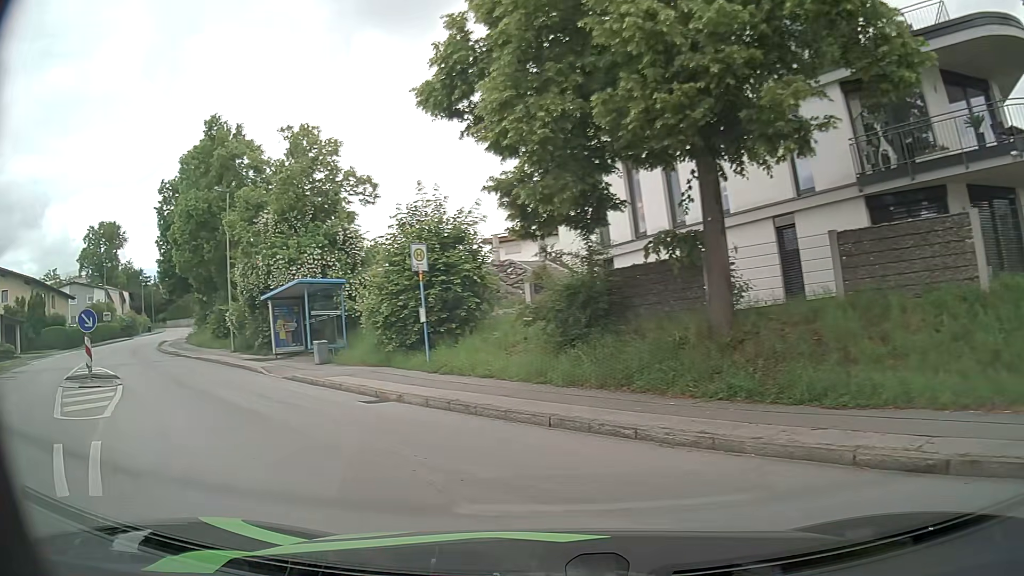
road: residential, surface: asphalt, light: Day
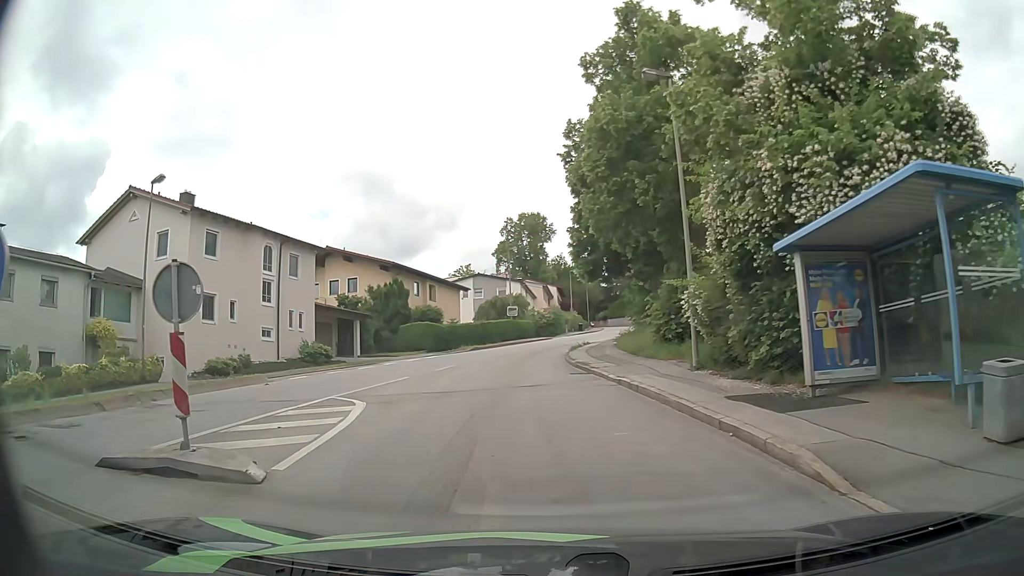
(-6.8, +14.3) m; -40°
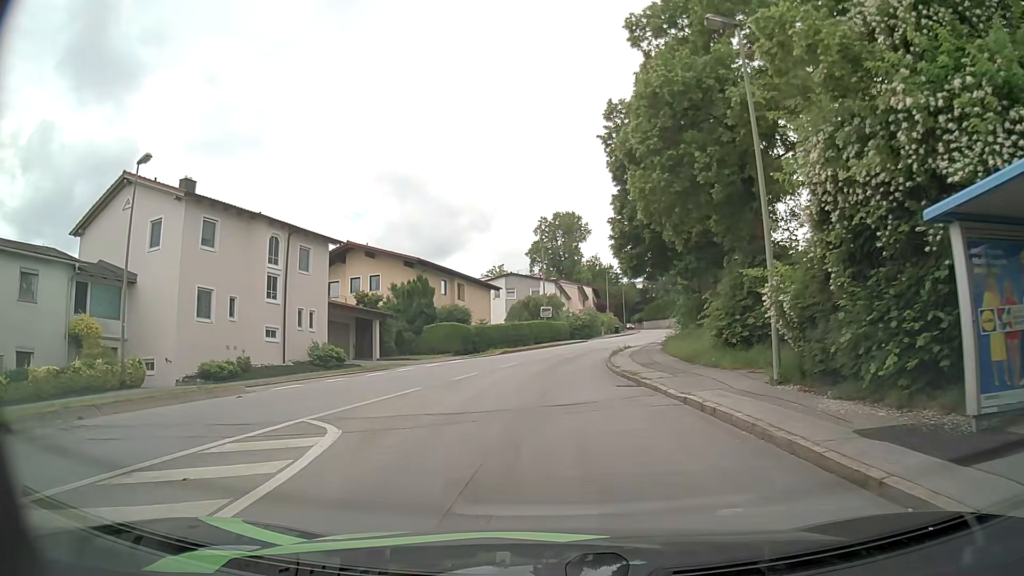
(-0.1, +3.6) m; -3°
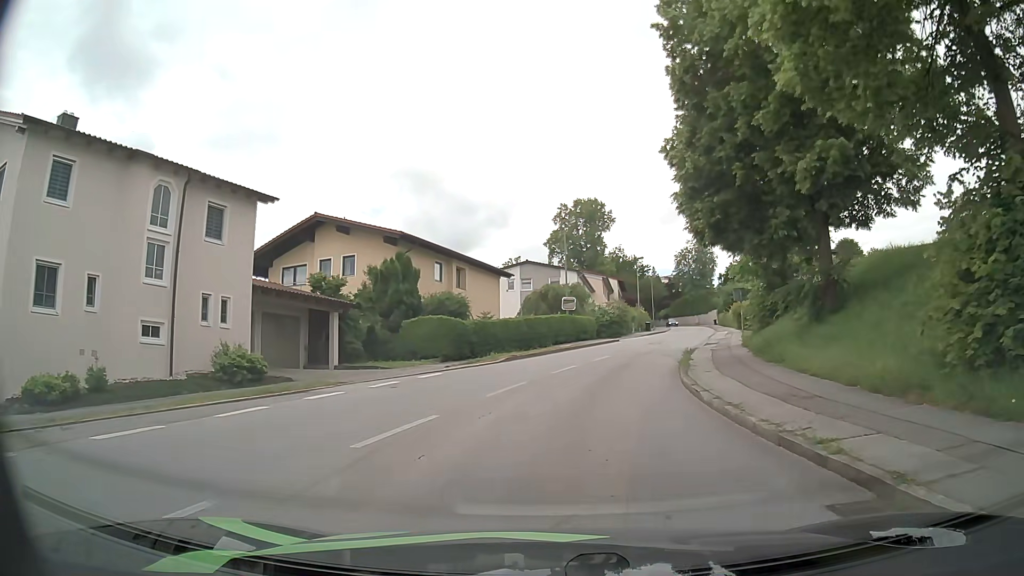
(-0.3, +11.5) m; -2°
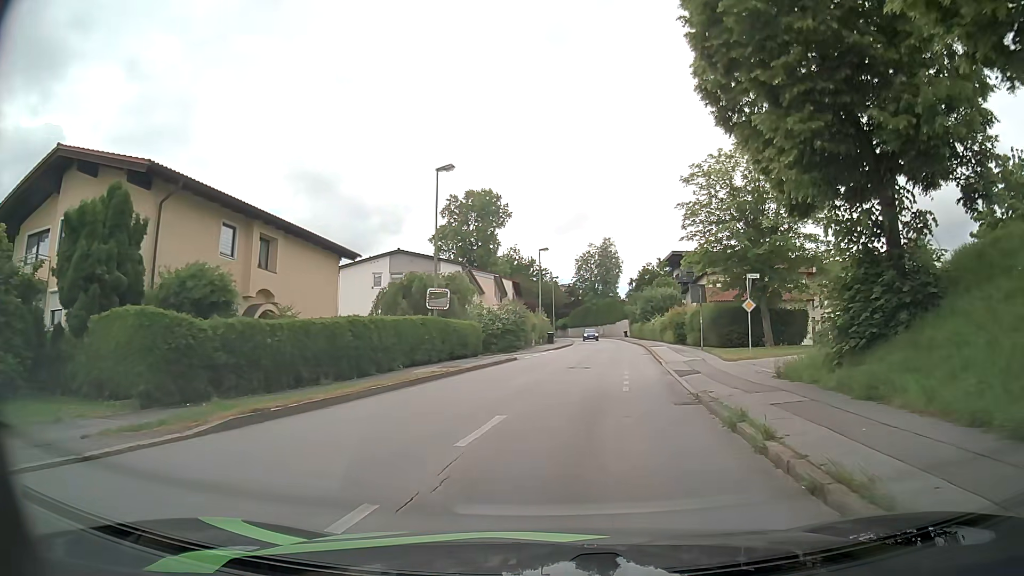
(+1.1, +16.8) m; +9°
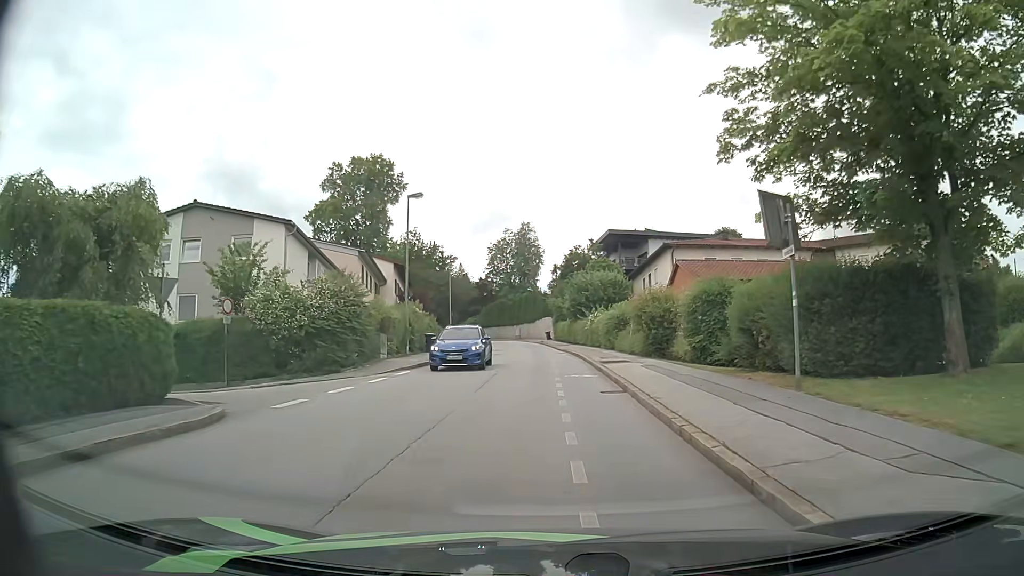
(+2.0, +23.2) m; +6°
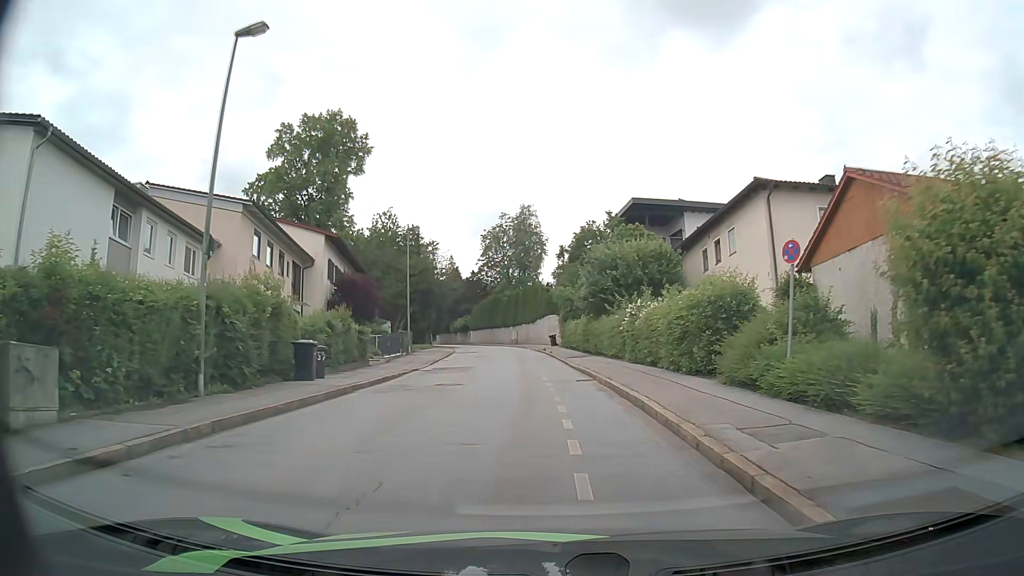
(+0.1, +20.6) m; 0°
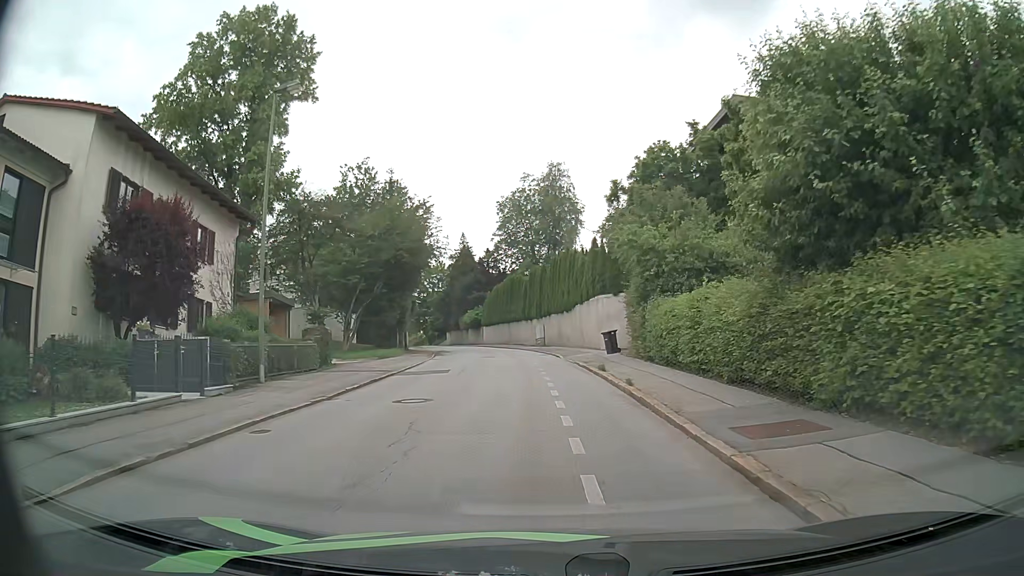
(-0.9, +26.2) m; -3°
(0, +10) (-1, +20) (-2, +30) (-3, +40) (-4, +50) (-6, +60) (-9, +69) (-12, +79) (-14, +88) (-17, +98) m
